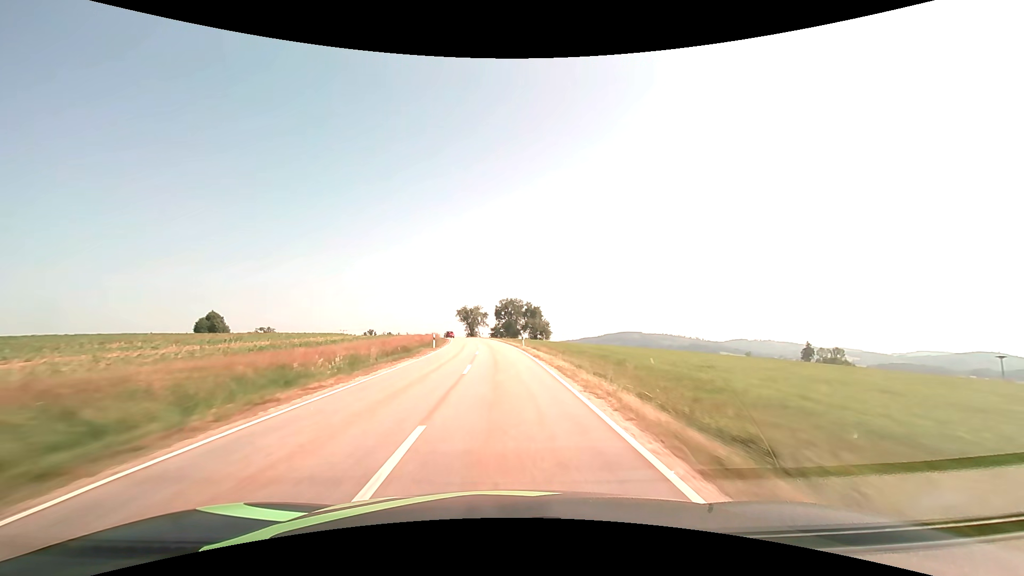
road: tertiary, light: Day
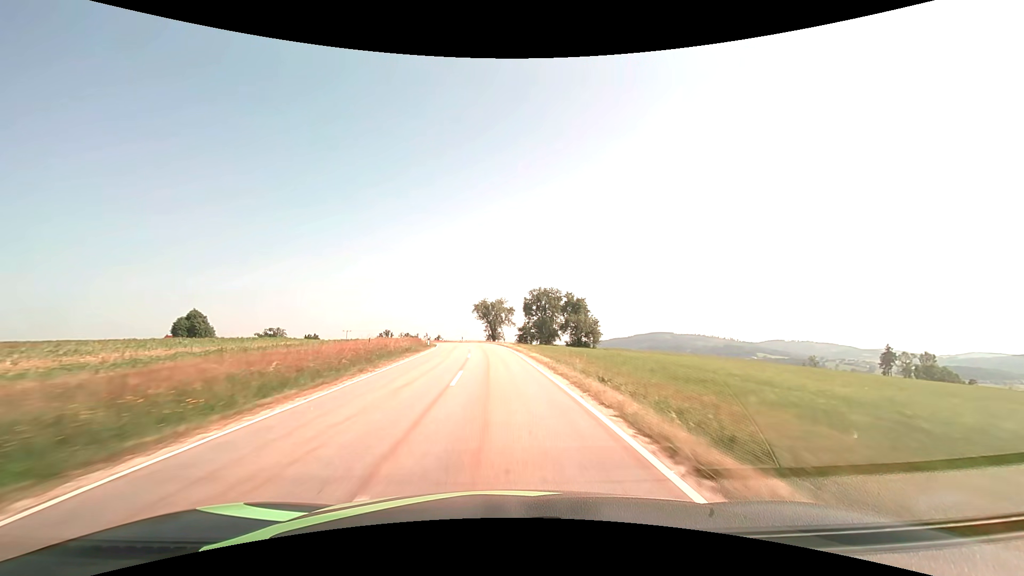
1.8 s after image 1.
(-1.1, +40.2) m; -3°
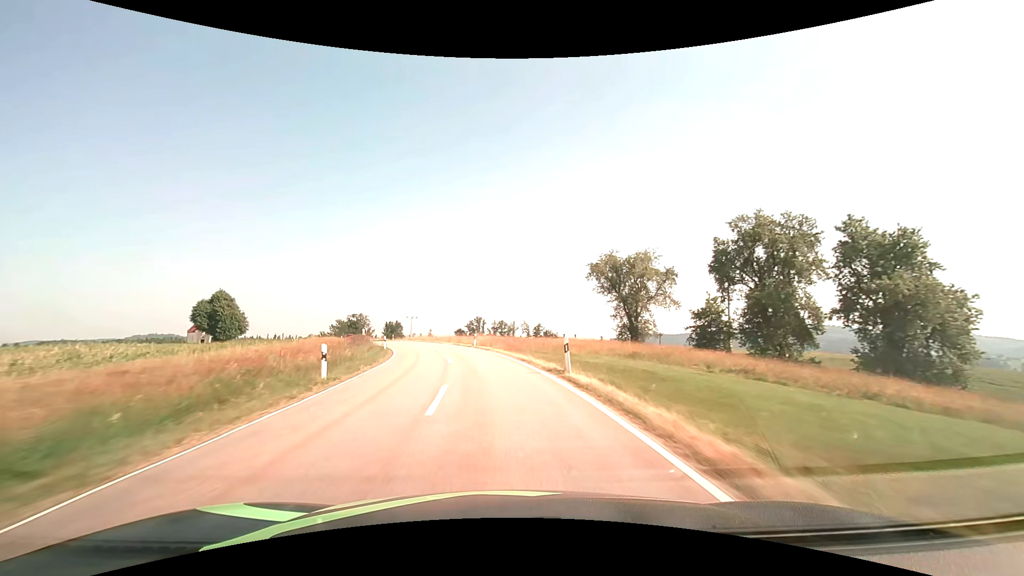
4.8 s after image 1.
(-5.4, +66.5) m; -11°
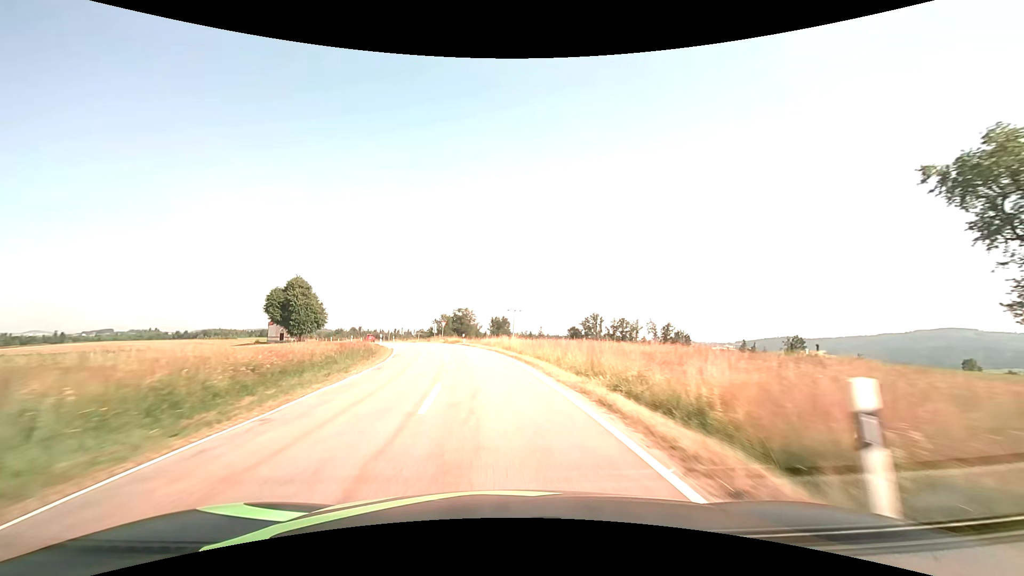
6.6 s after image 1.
(-4.1, +36.7) m; -13°
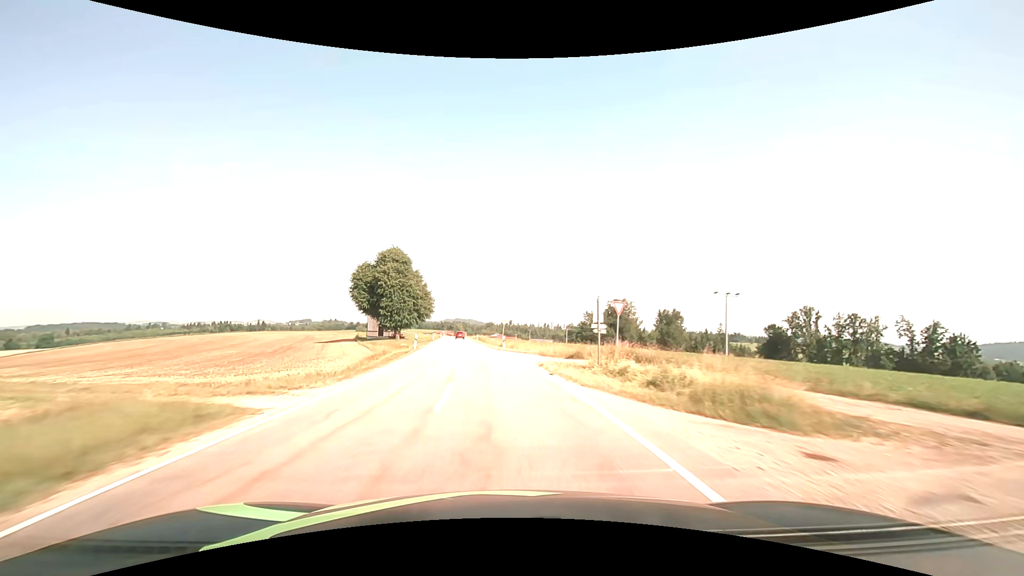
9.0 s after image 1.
(-7.5, +49.1) m; -17°
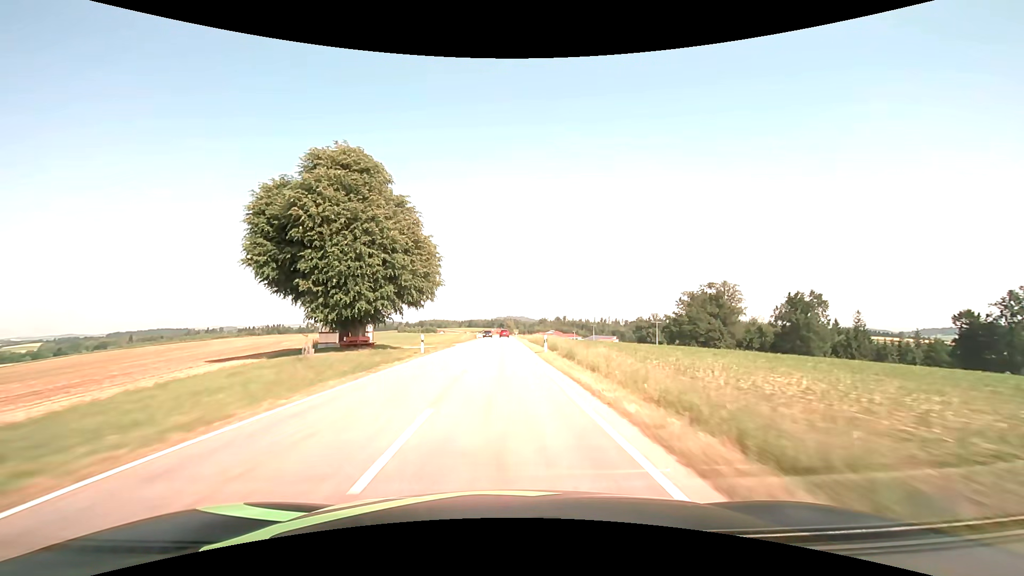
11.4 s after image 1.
(-4.7, +54.1) m; -7°
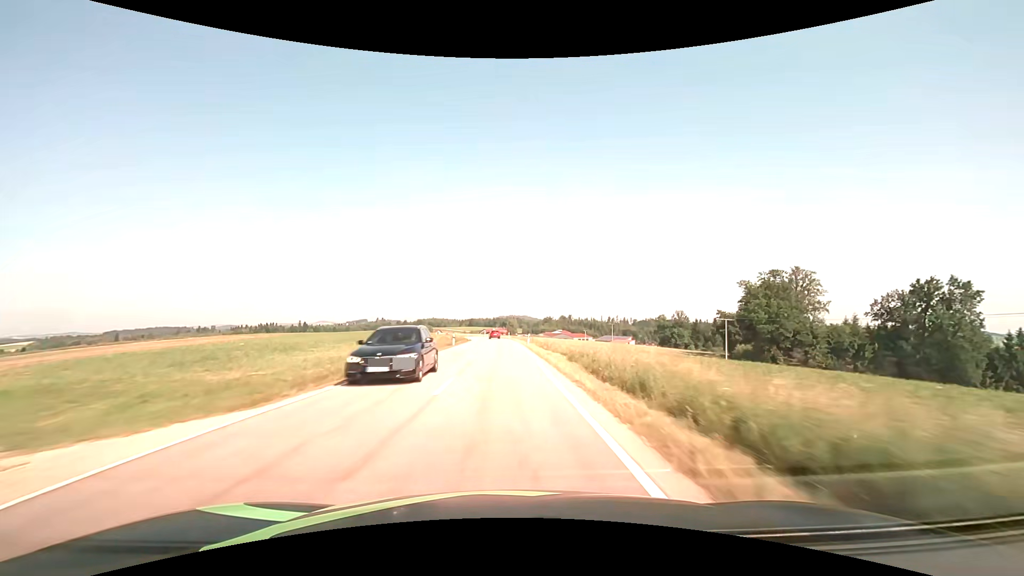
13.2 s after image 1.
(-0.1, +44.3) m; 0°
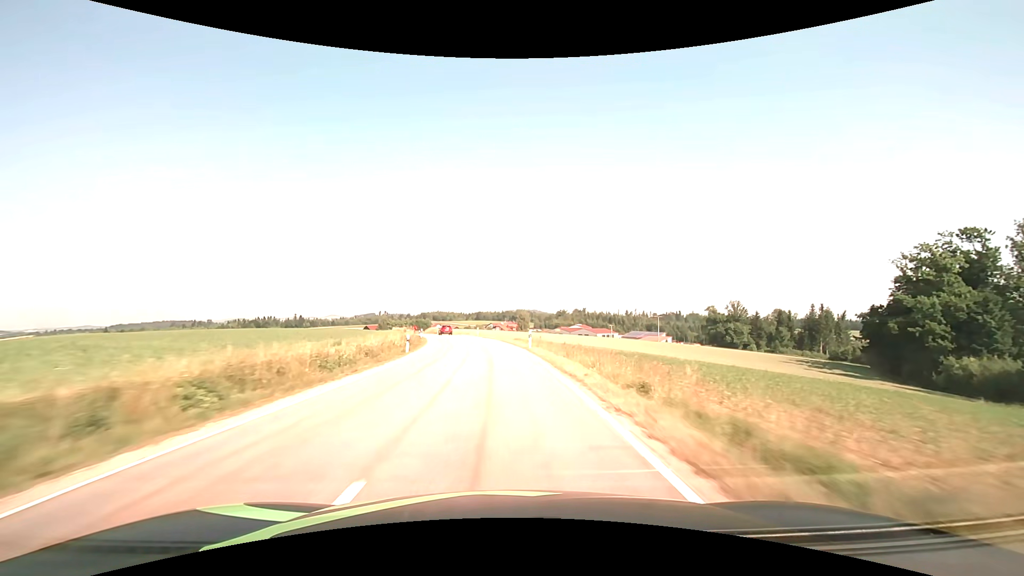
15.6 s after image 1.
(-0.7, +59.6) m; -1°
(0, +10) (0, +20) (-1, +30) (-2, +40) (-3, +50) (-5, +60) (-7, +70) (-9, +79) (-11, +89) (-14, +99) m
